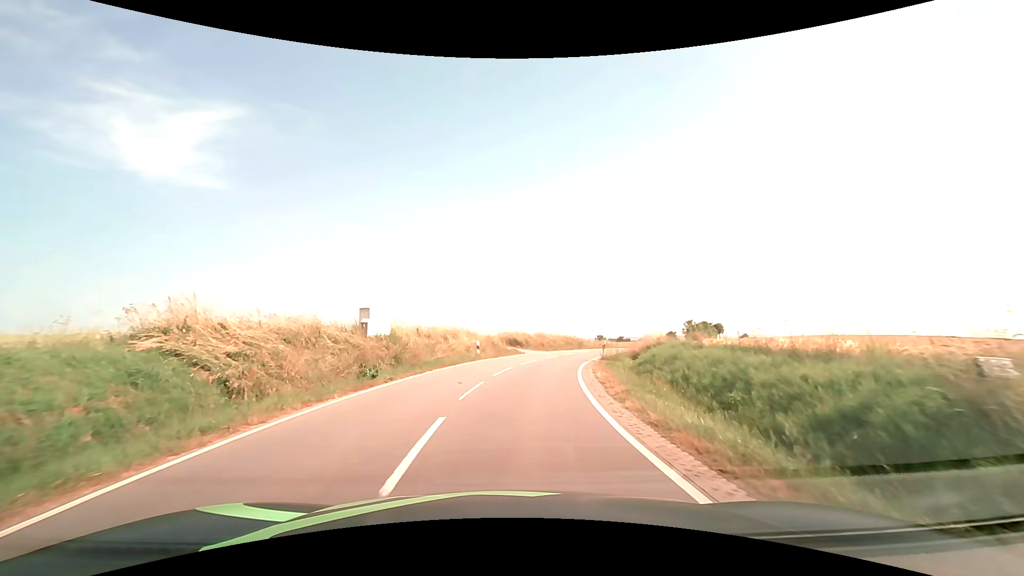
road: tertiary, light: Day
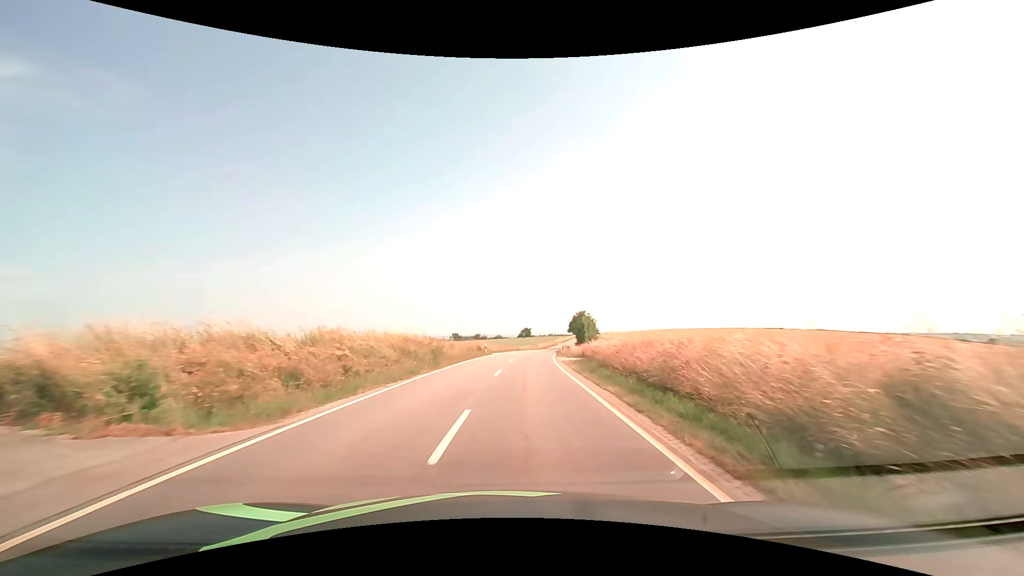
(+4.4, +35.1) m; +17°
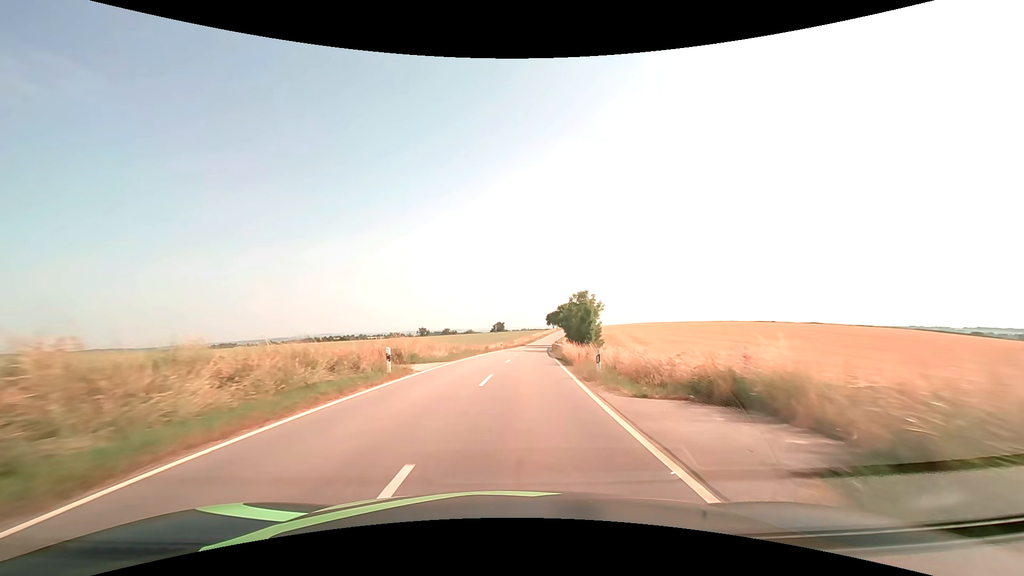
(+1.0, +29.1) m; +3°
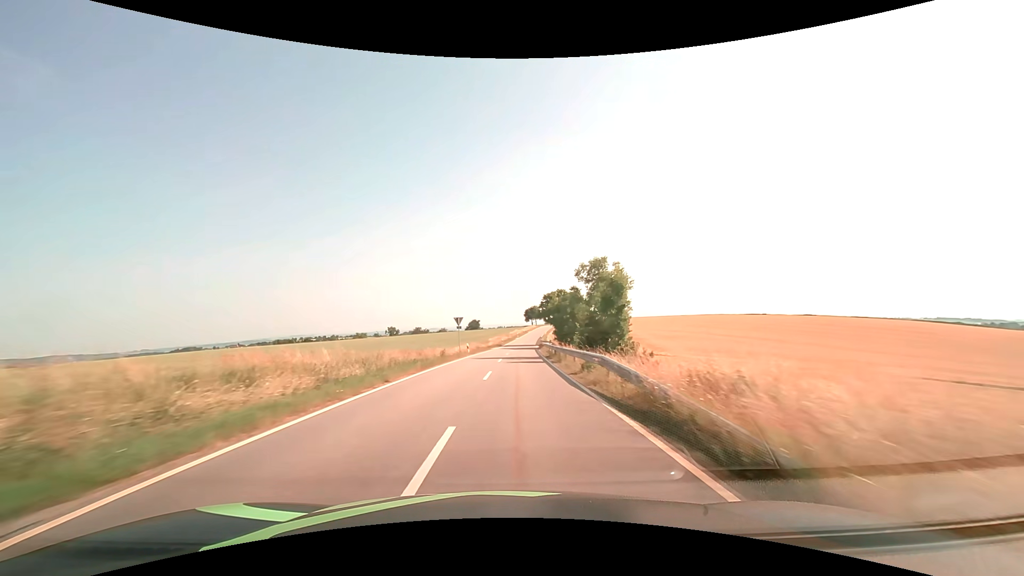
(+0.6, +22.5) m; +3°
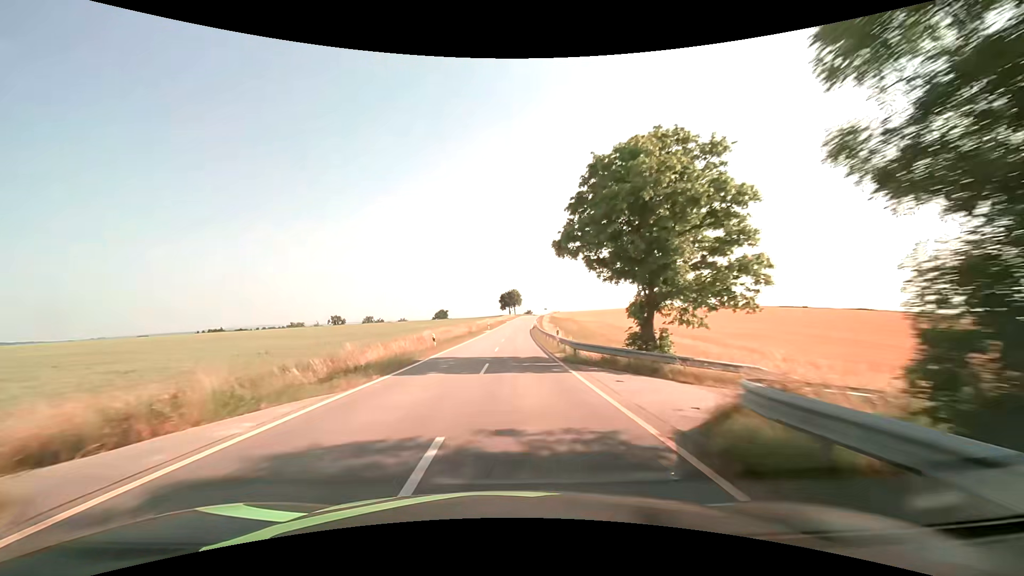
(+1.6, +62.2) m; +3°
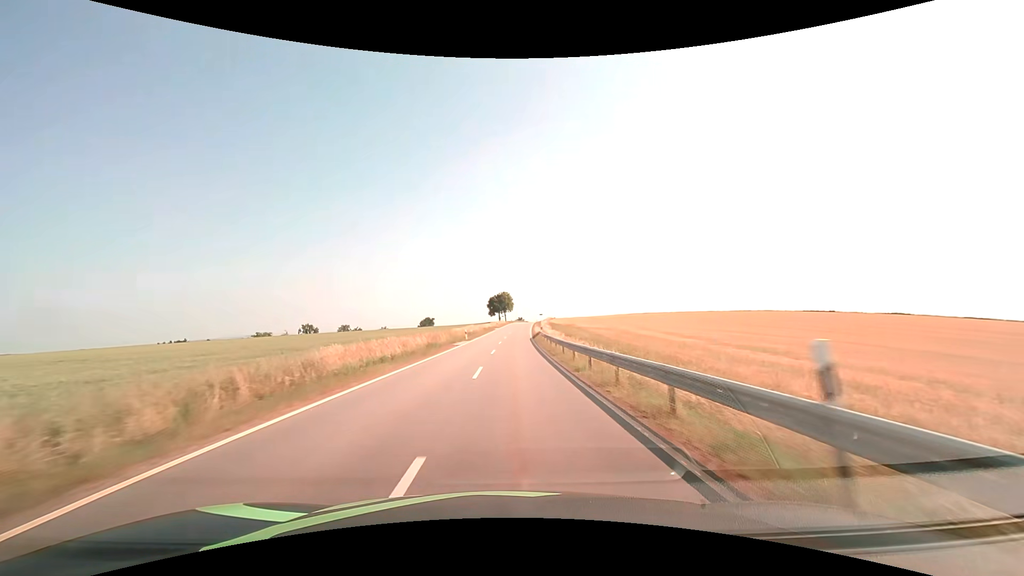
(+0.2, +25.2) m; +1°
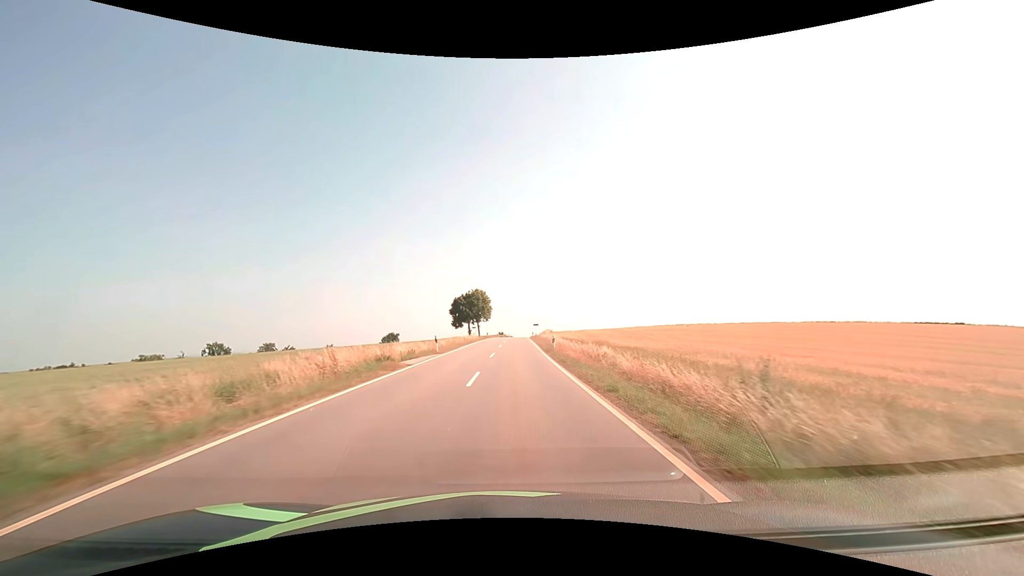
(+1.0, +62.4) m; +2°
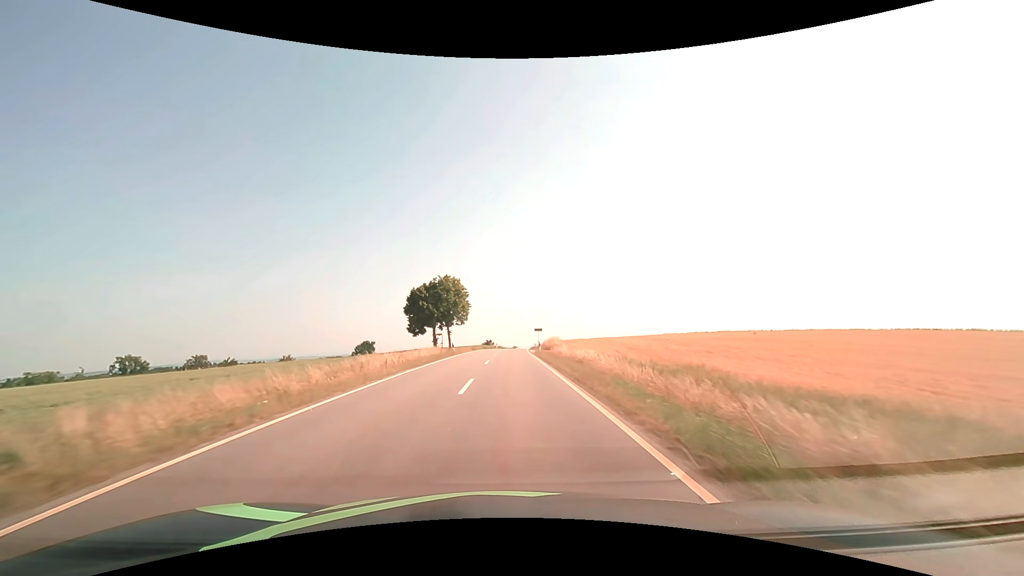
(+0.5, +37.4) m; +1°
(0, +10) (0, +20) (0, +30) (0, +40) (0, +50) (+1, +60) (+1, +70) (+2, +80) (+2, +90) (+3, +100) m
